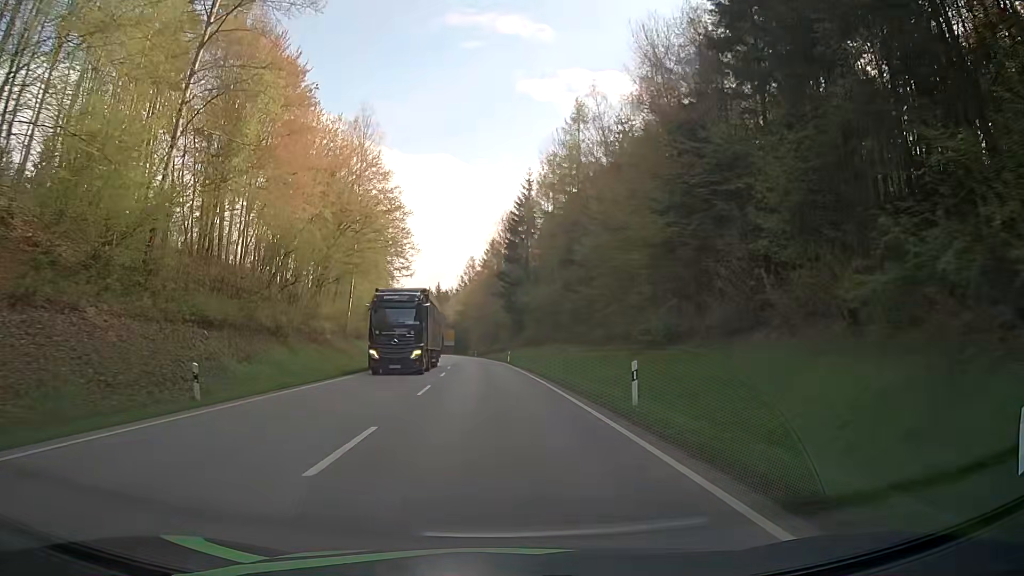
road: secondary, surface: asphalt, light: Day
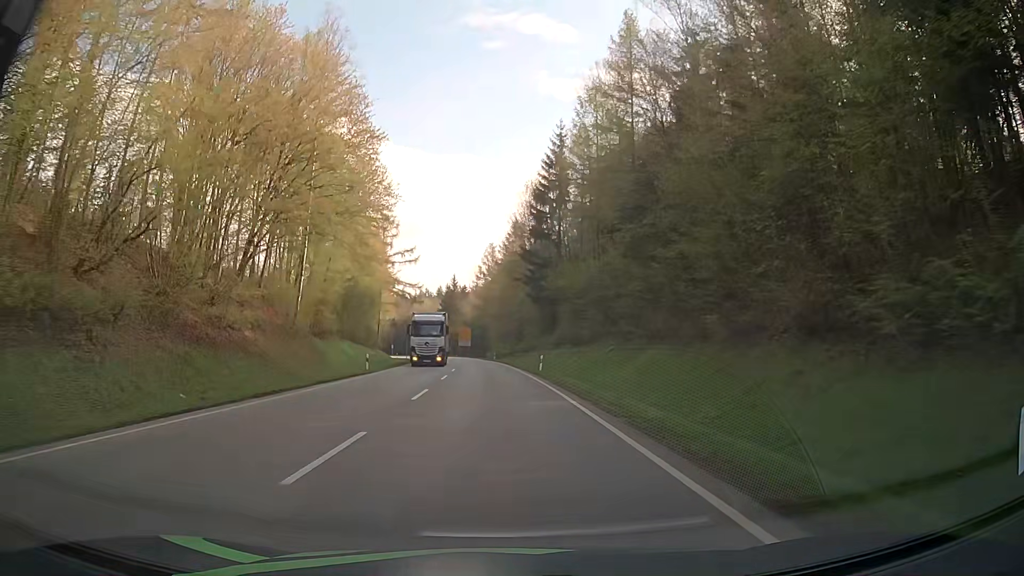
(-0.2, +22.8) m; -2°
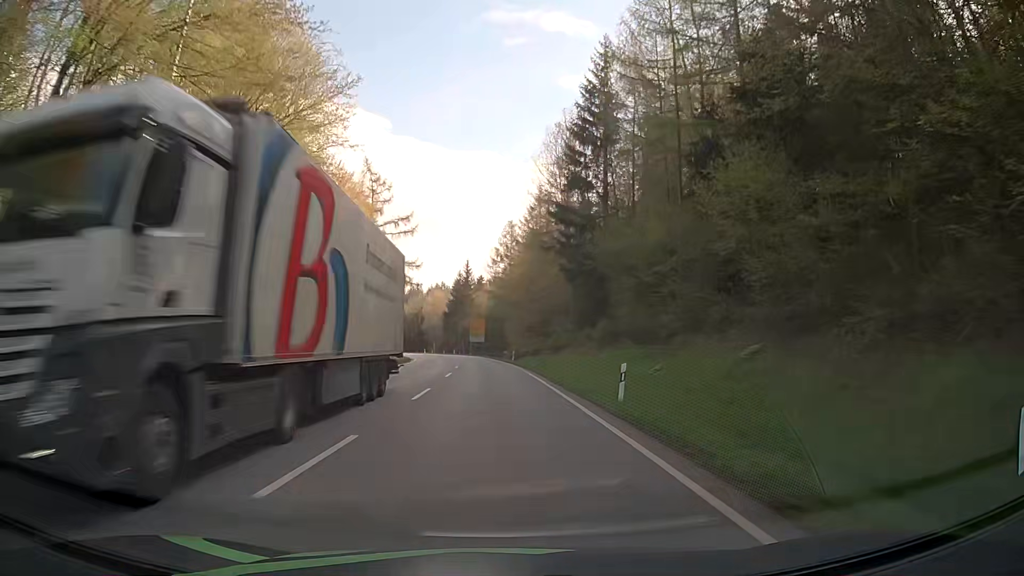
(-0.2, +22.9) m; -1°
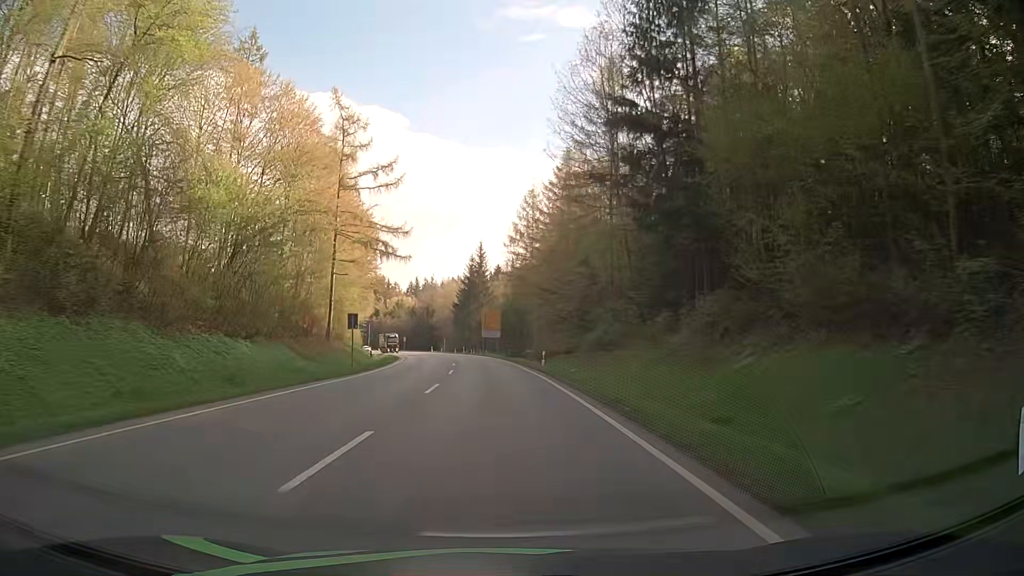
(-0.4, +22.7) m; -2°
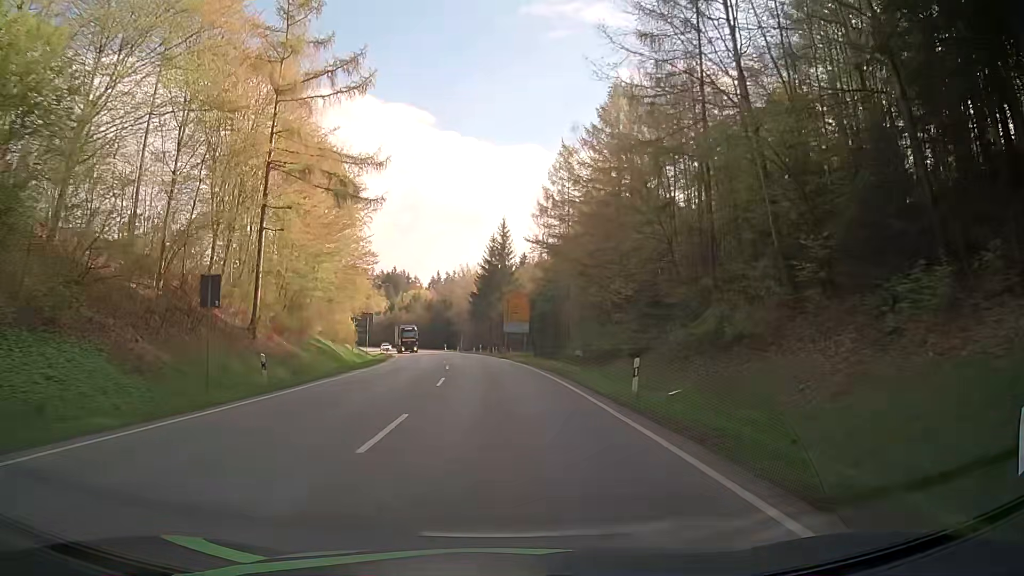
(-0.3, +22.0) m; -2°
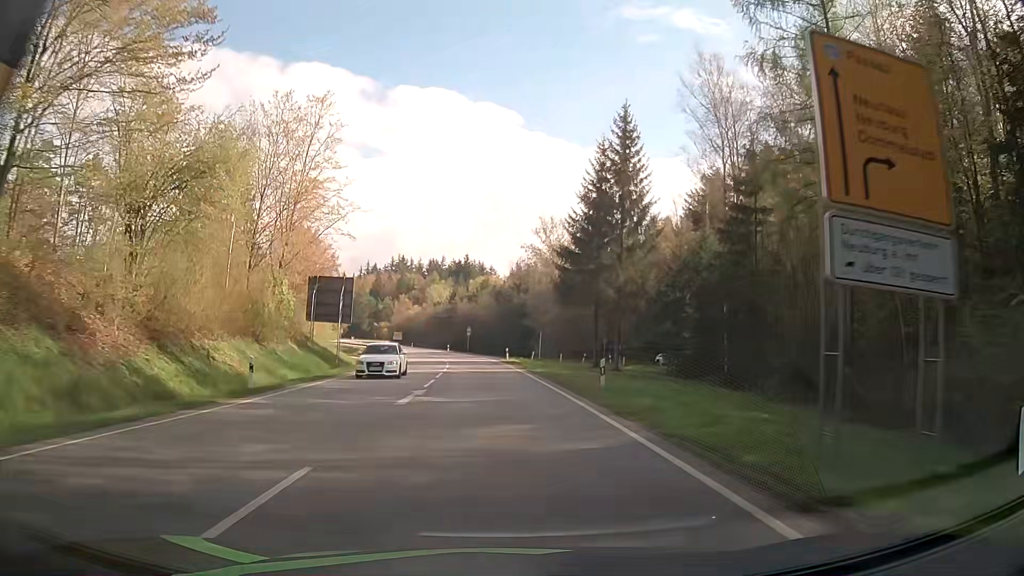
(-2.8, +53.6) m; -7°
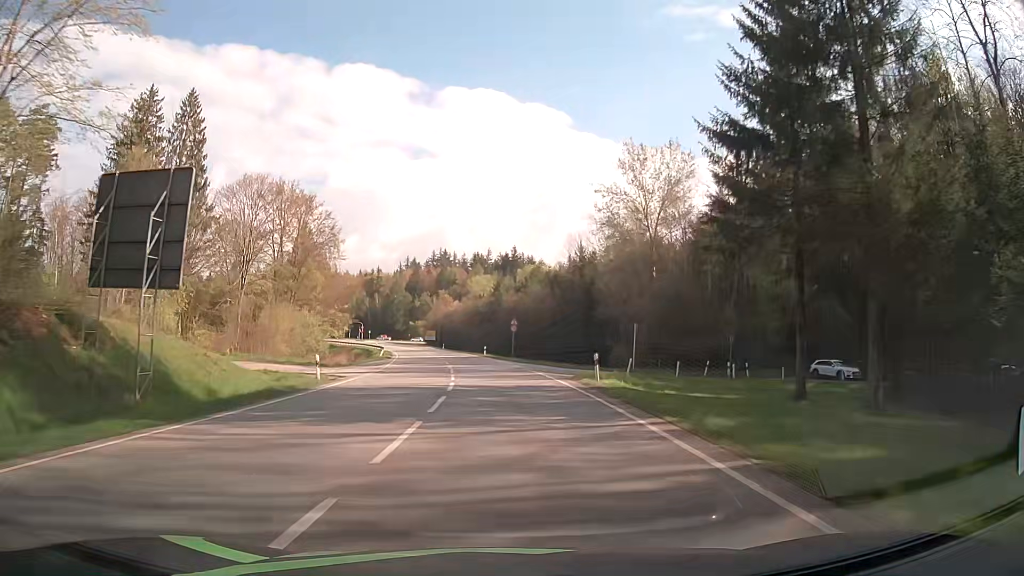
(-1.3, +32.3) m; -4°
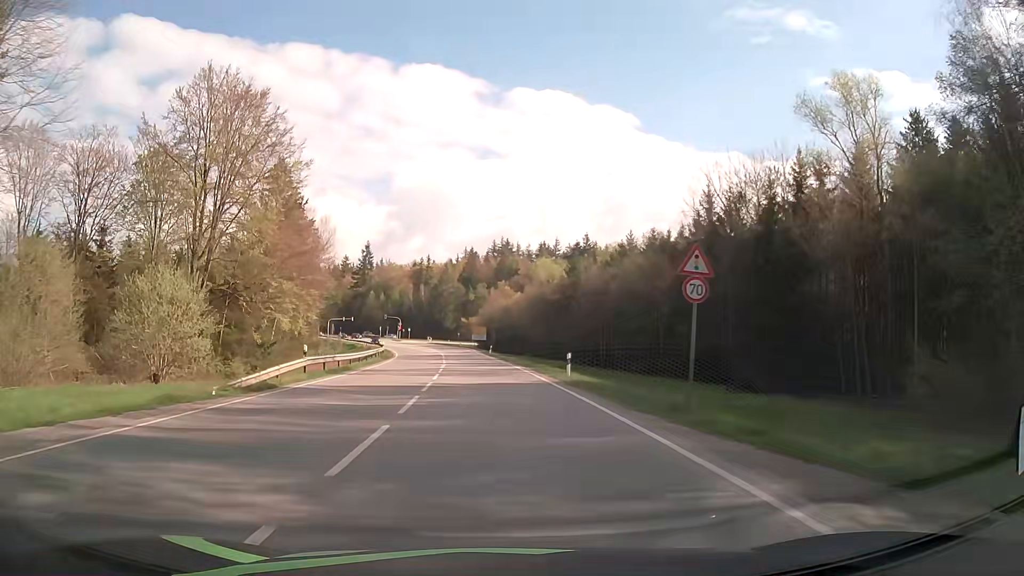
(-1.8, +43.2) m; -5°
(0, +10) (-1, +20) (-1, +30) (-2, +40) (-3, +50) (-4, +60) (-5, +70) (-6, +80) (-8, +90) (-9, +99) m
